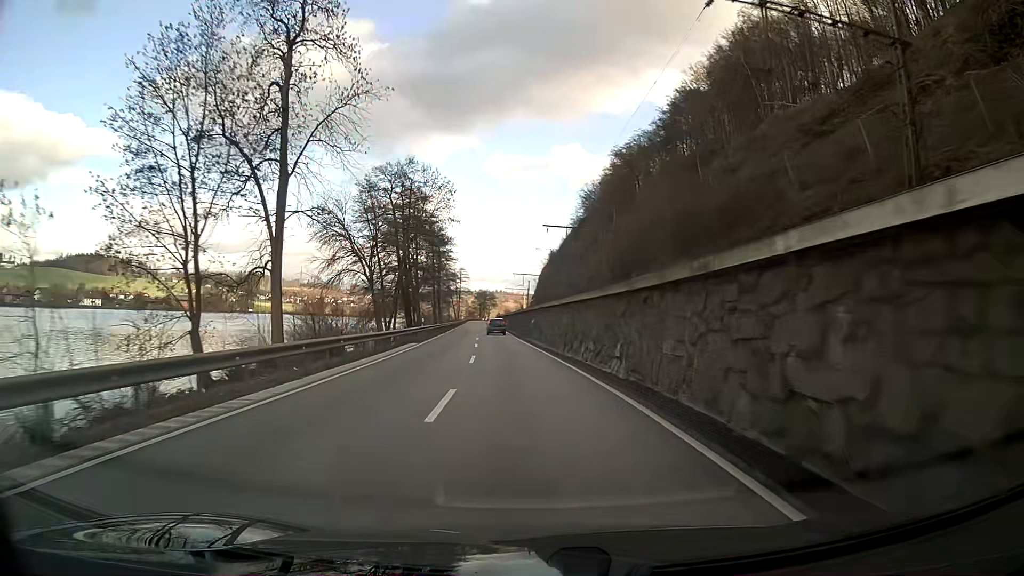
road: primary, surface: asphalt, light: Day
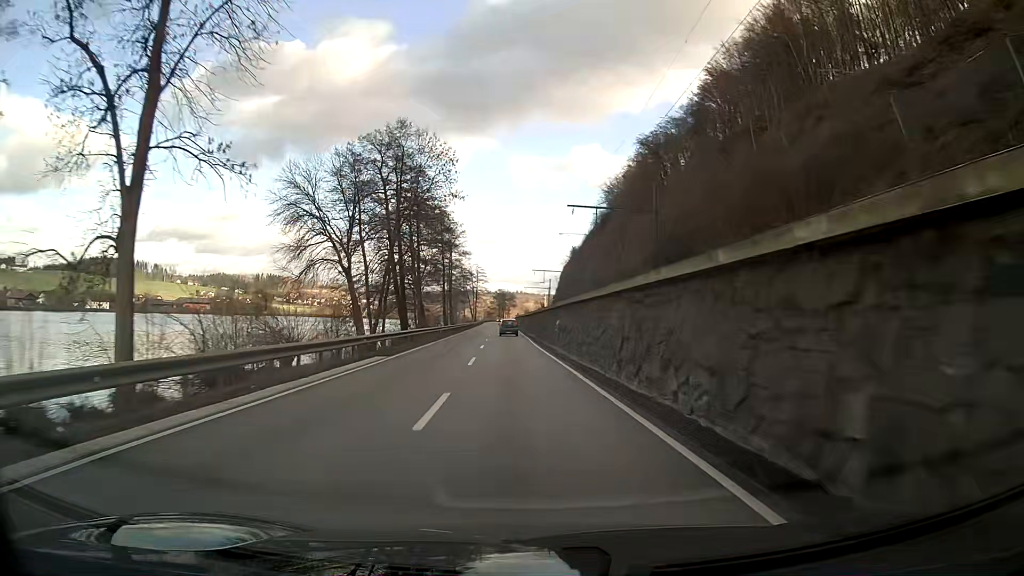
(-0.2, +12.5) m; -2°
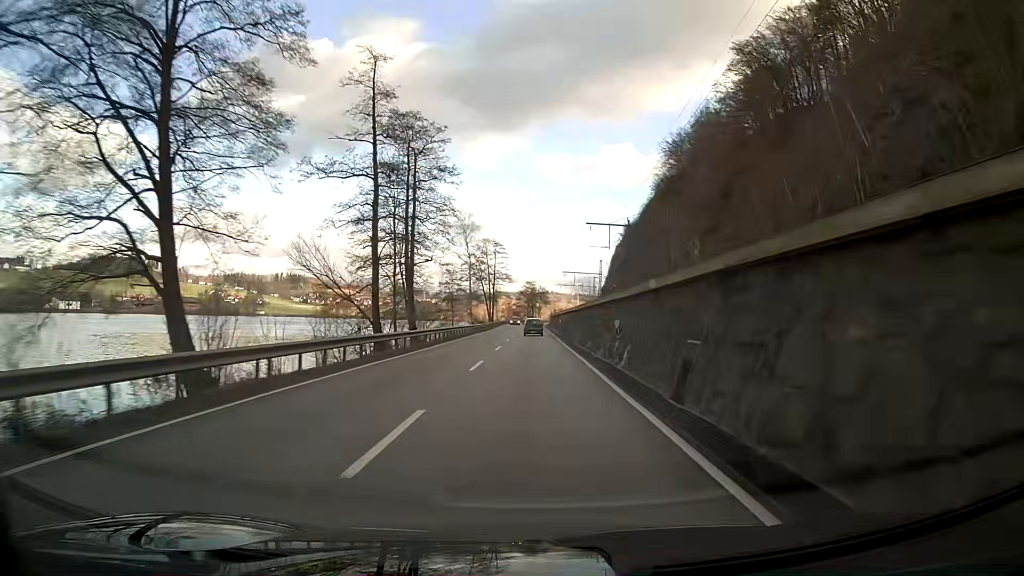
(-2.0, +62.4) m; -2°
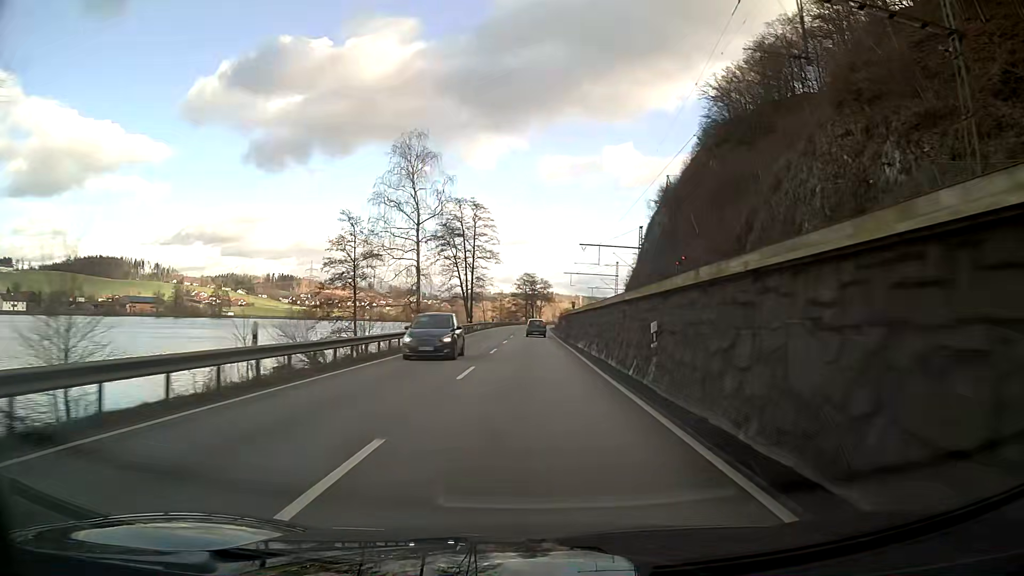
(0.0, +50.1) m; 0°
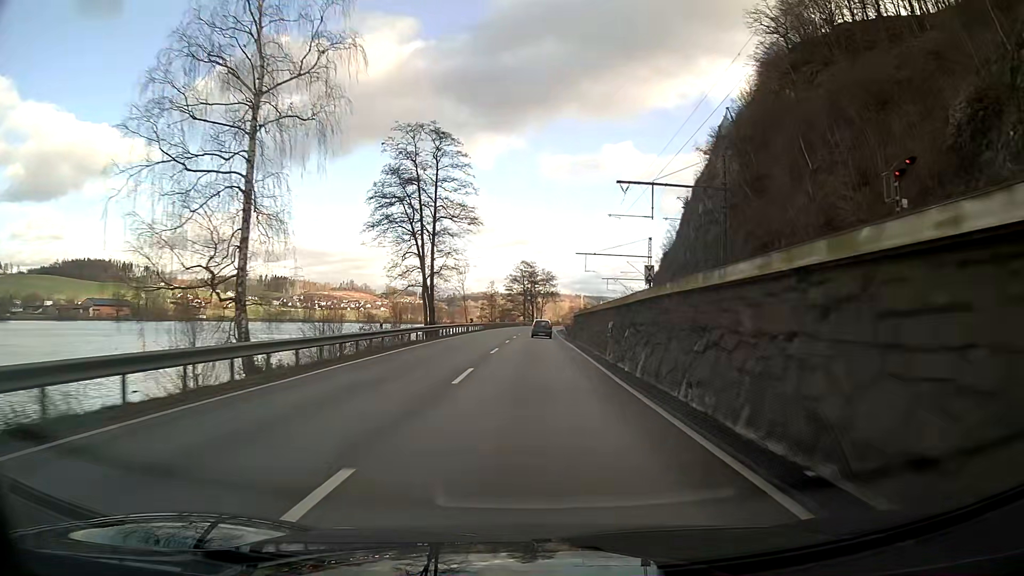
(0.0, +37.5) m; 0°
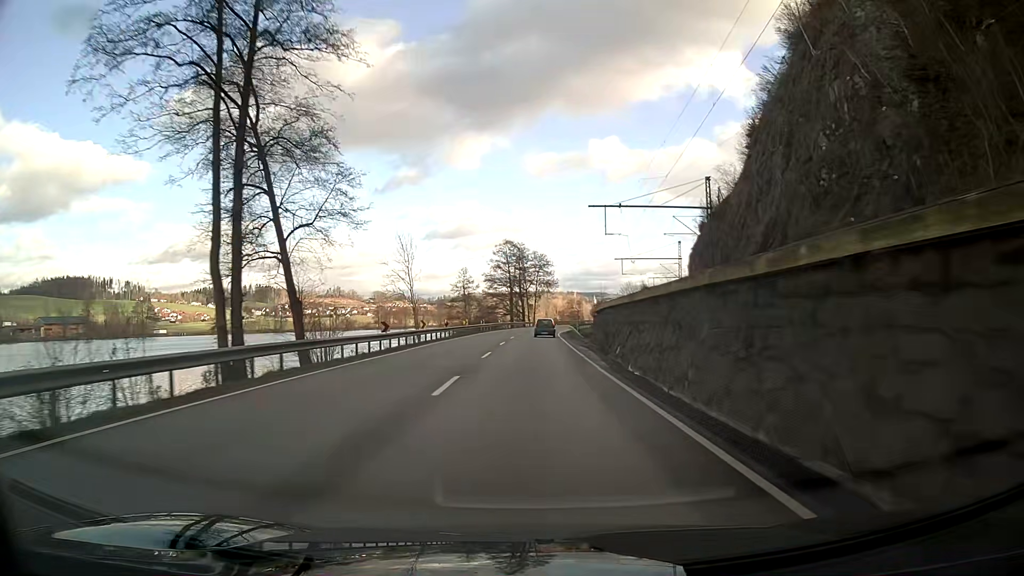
(+0.3, +37.5) m; +1°
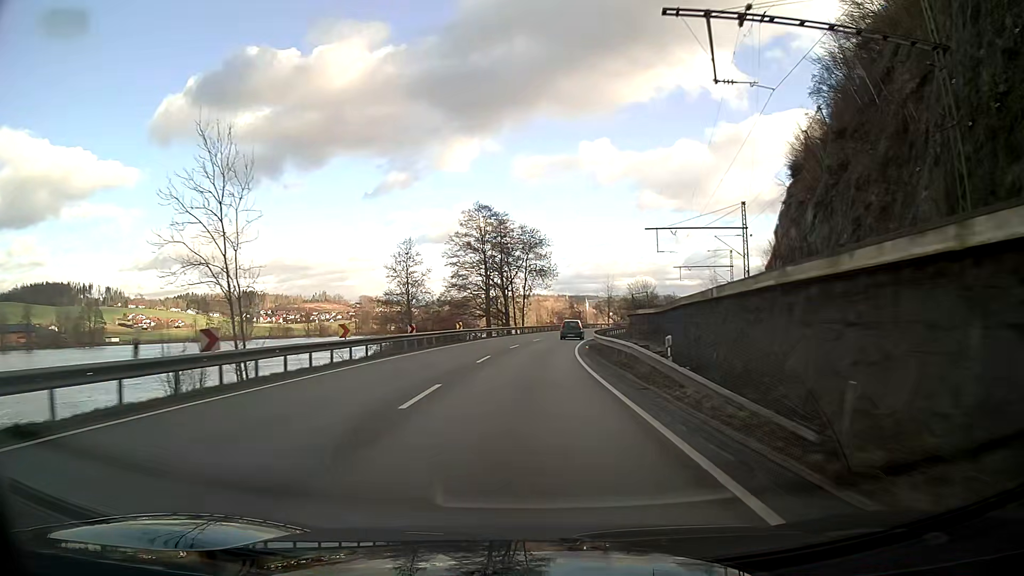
(+0.3, +37.5) m; +1°
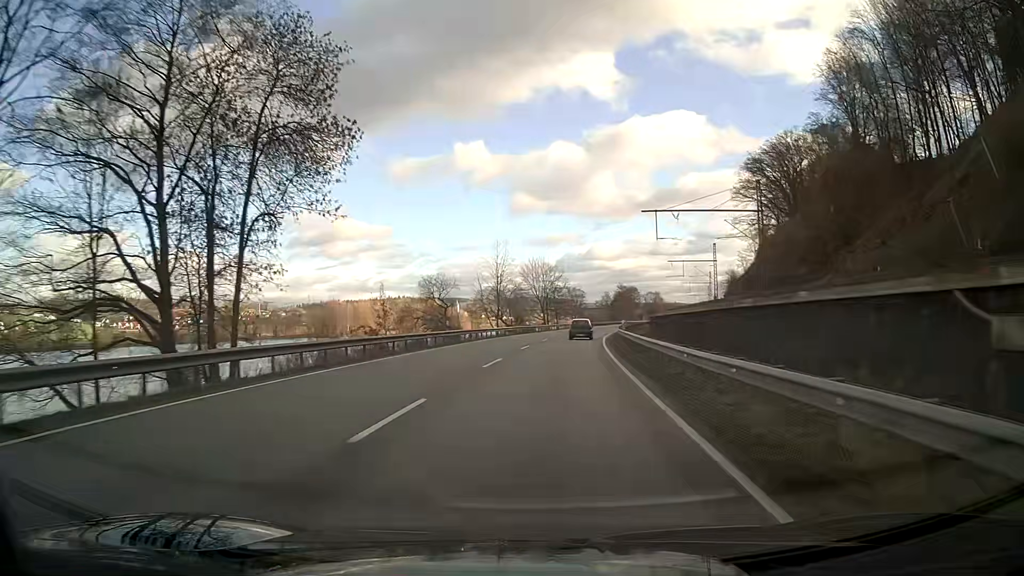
(+5.0, +62.1) m; +11°
